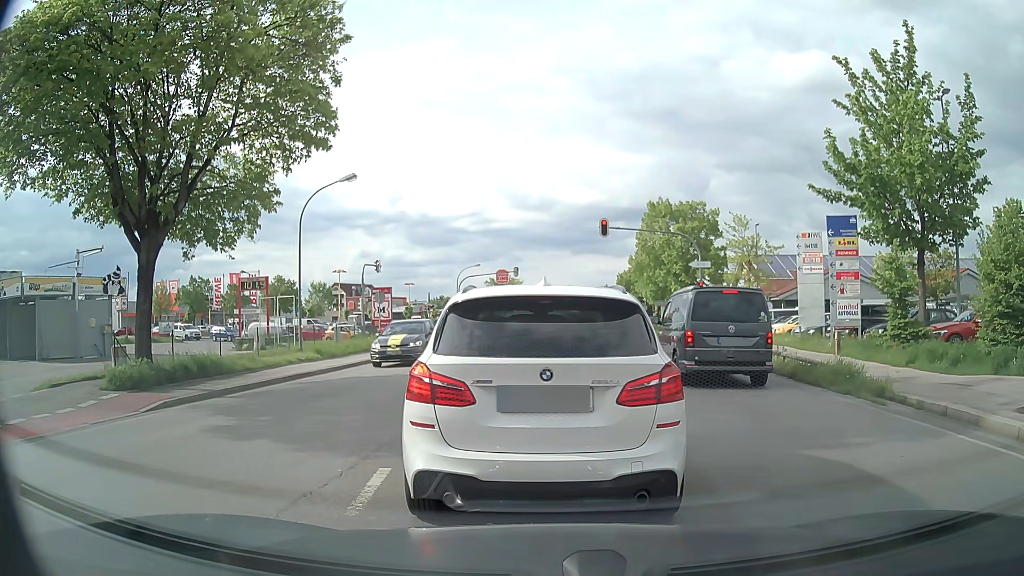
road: secondary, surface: asphalt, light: Day
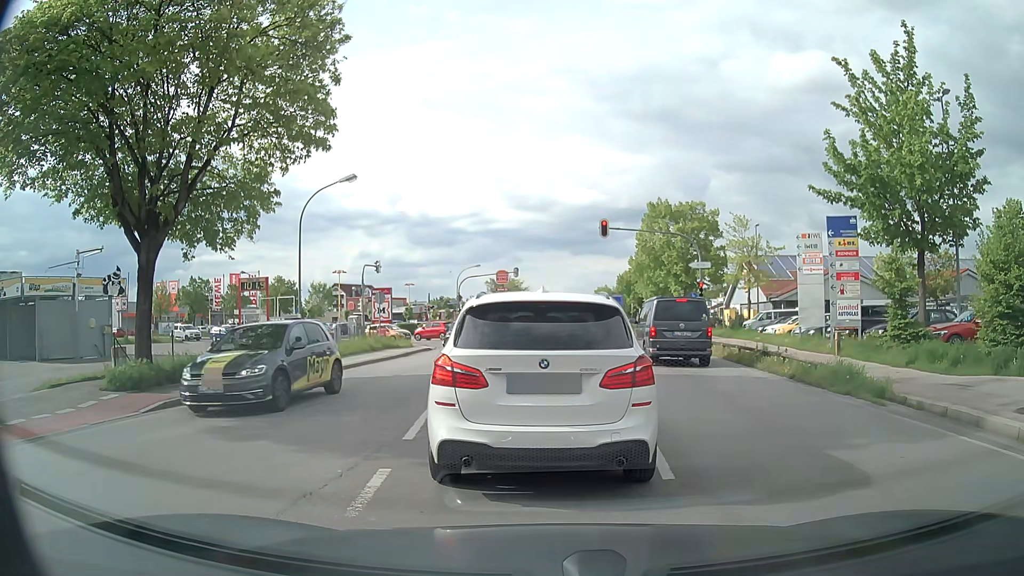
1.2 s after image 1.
(0.0, 0.0) m; 0°
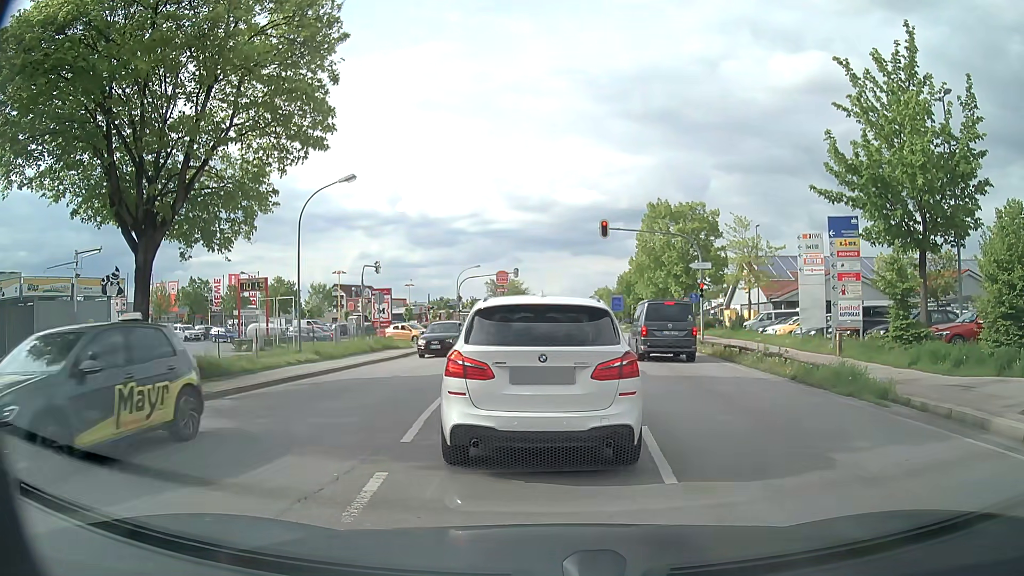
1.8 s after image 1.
(0.0, +0.1) m; 0°
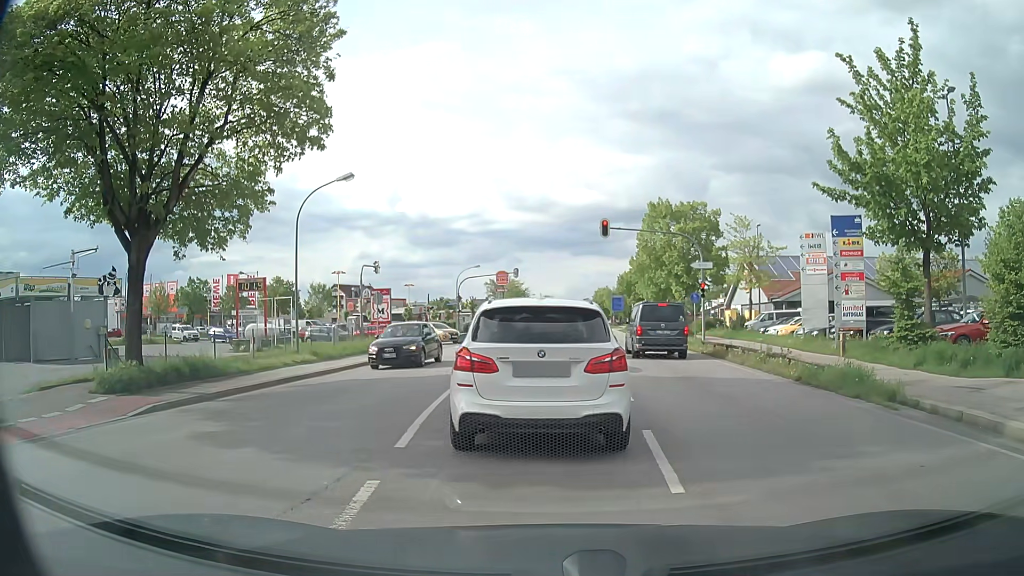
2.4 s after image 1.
(0.0, +0.3) m; 0°
